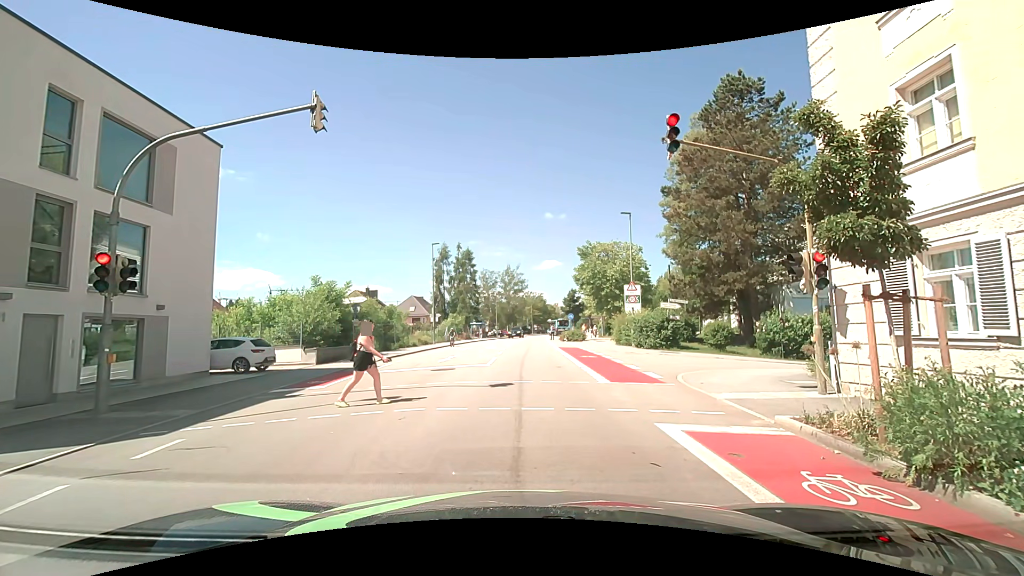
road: tertiary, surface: asphalt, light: Day
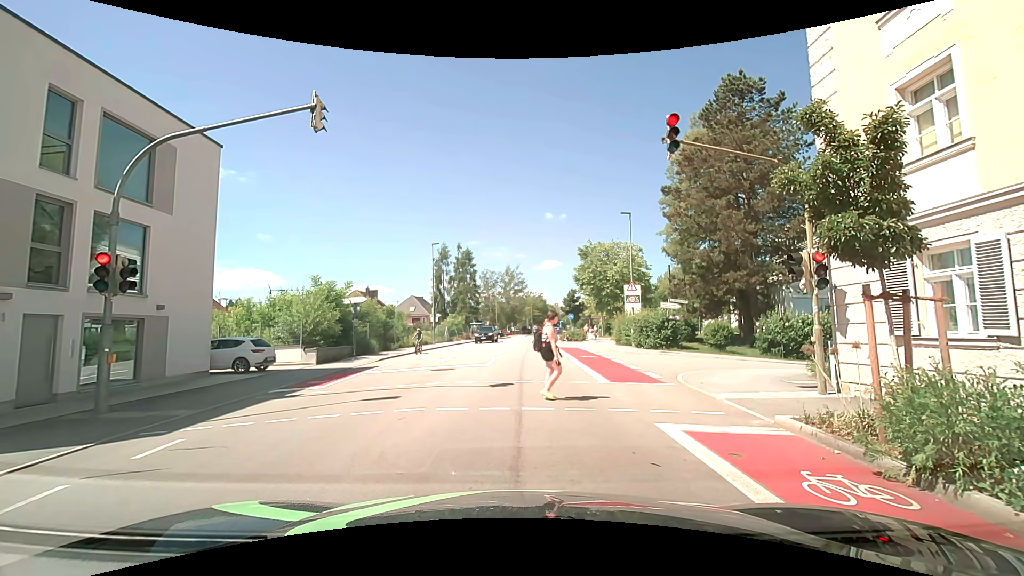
(0.0, 0.0) m; 0°
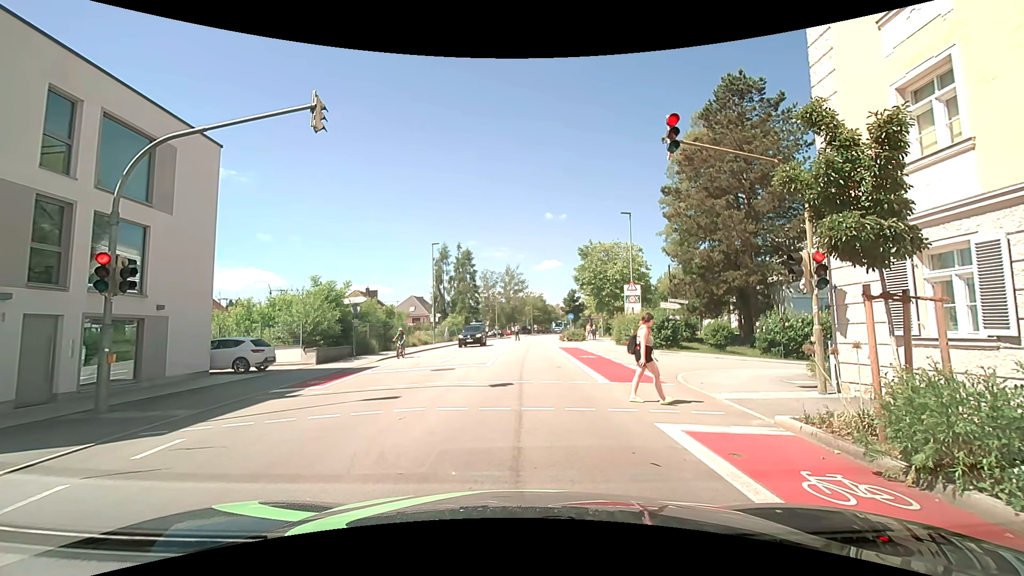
(0.0, 0.0) m; 0°
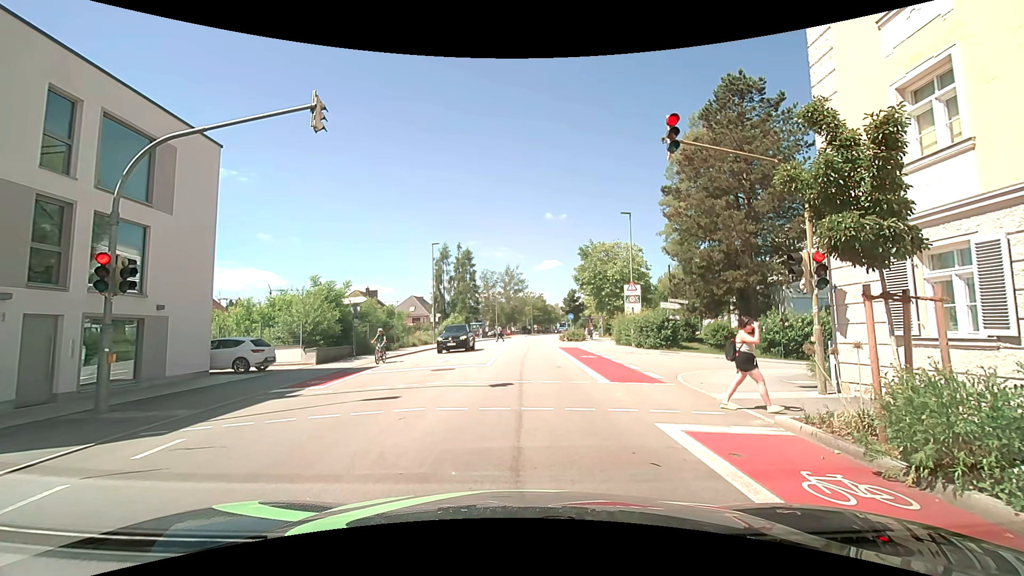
(0.0, 0.0) m; 0°
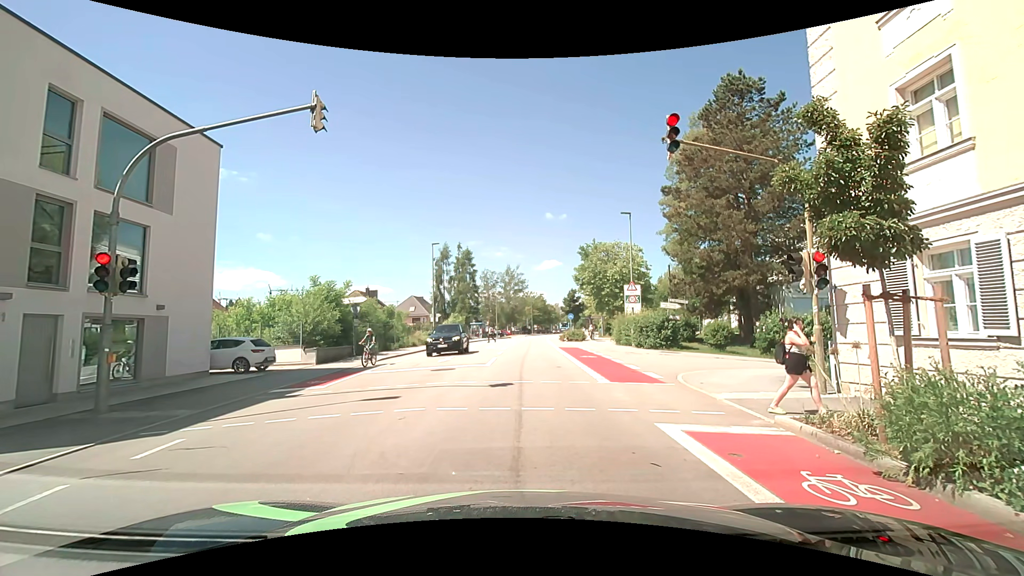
(0.0, 0.0) m; 0°
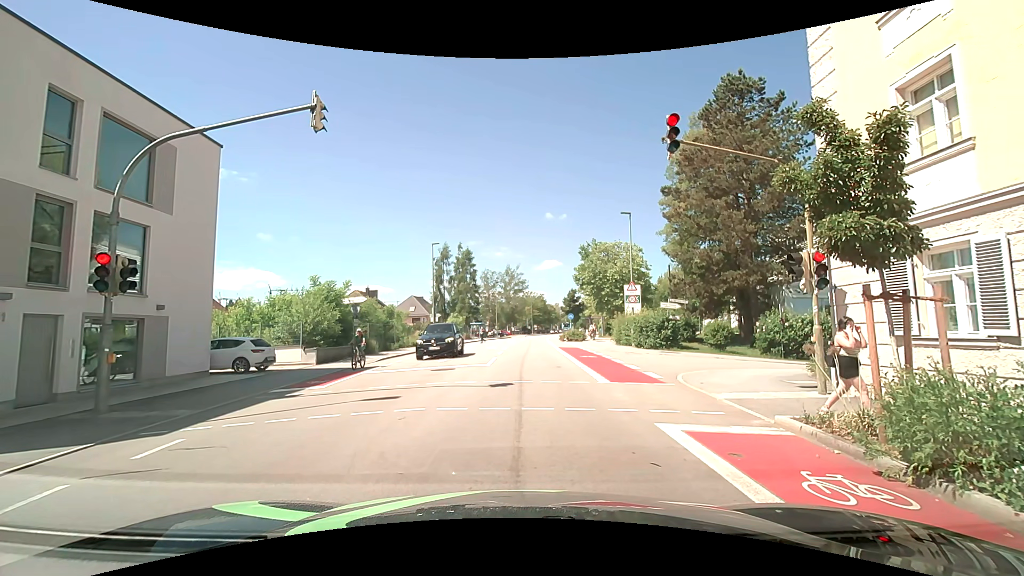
(0.0, 0.0) m; 0°
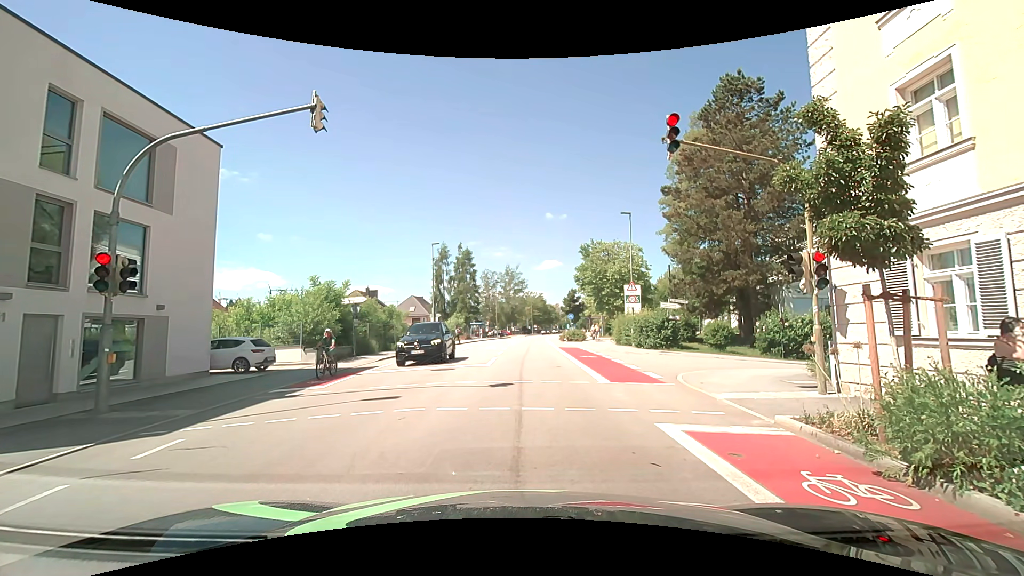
(0.0, 0.0) m; 0°
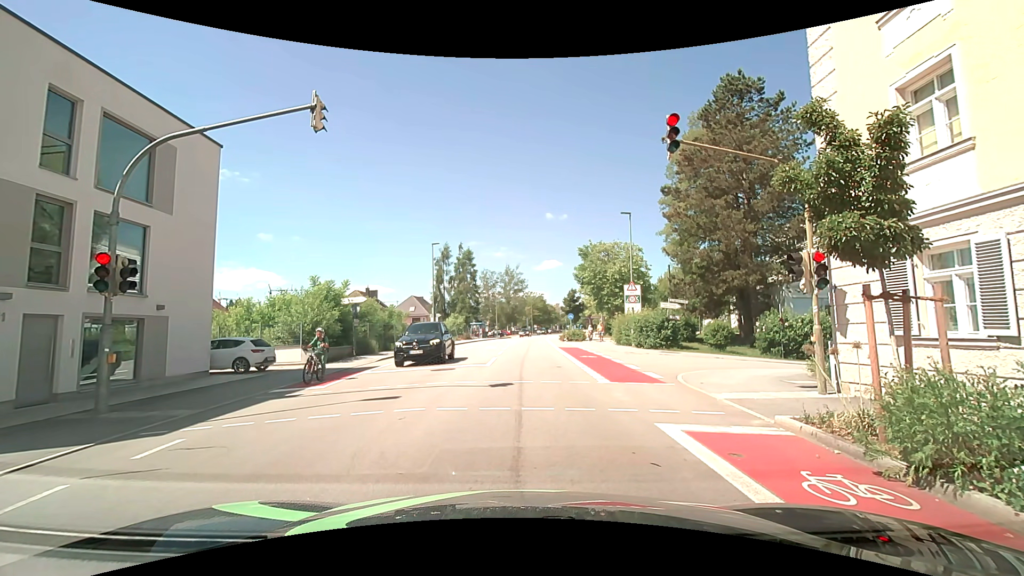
(0.0, 0.0) m; 0°
(-1, +10) (-2, +20) (-2, +30) (-3, +40) (-4, +50) (-4, +60) (-4, +70) (-4, +80) (-4, +90) (-3, +100) m
